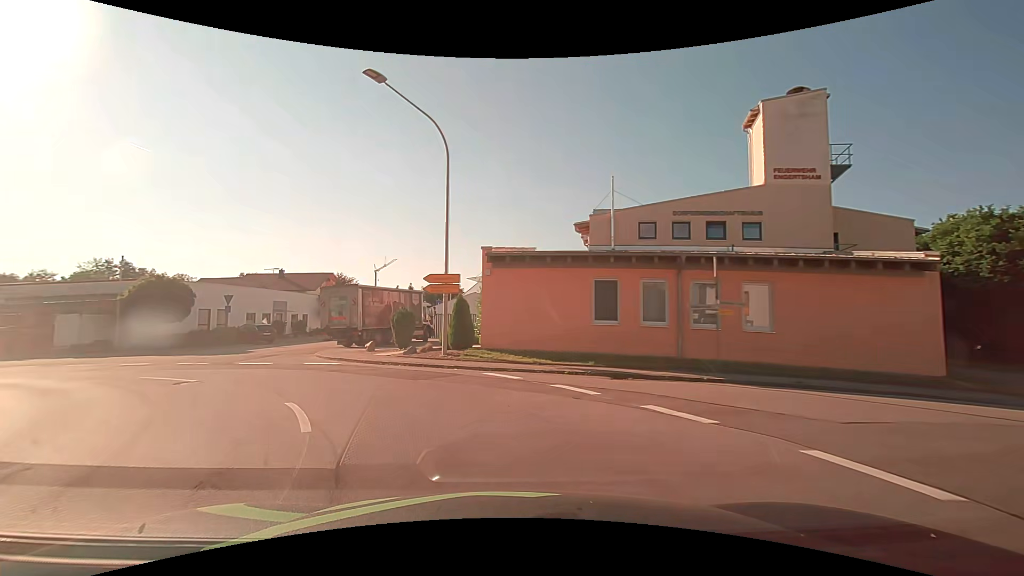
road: tertiary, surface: asphalt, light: Day
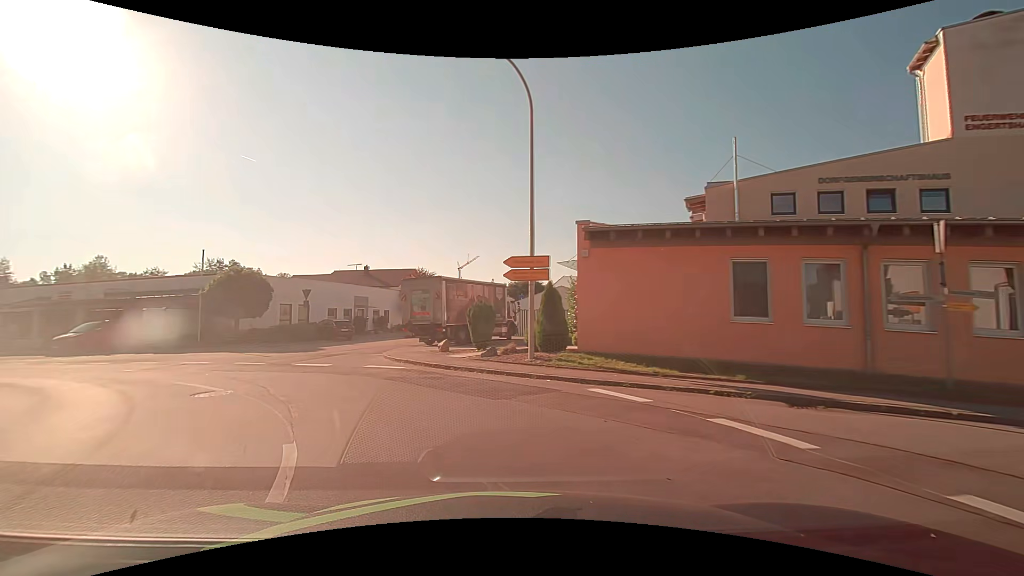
(-0.3, +4.0) m; -9°
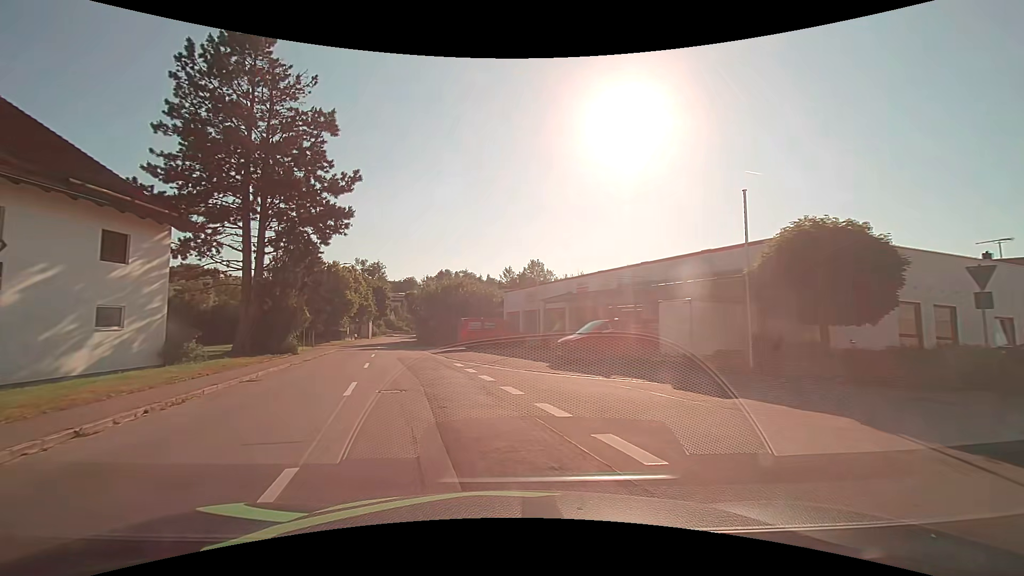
(-9.1, +16.5) m; -55°
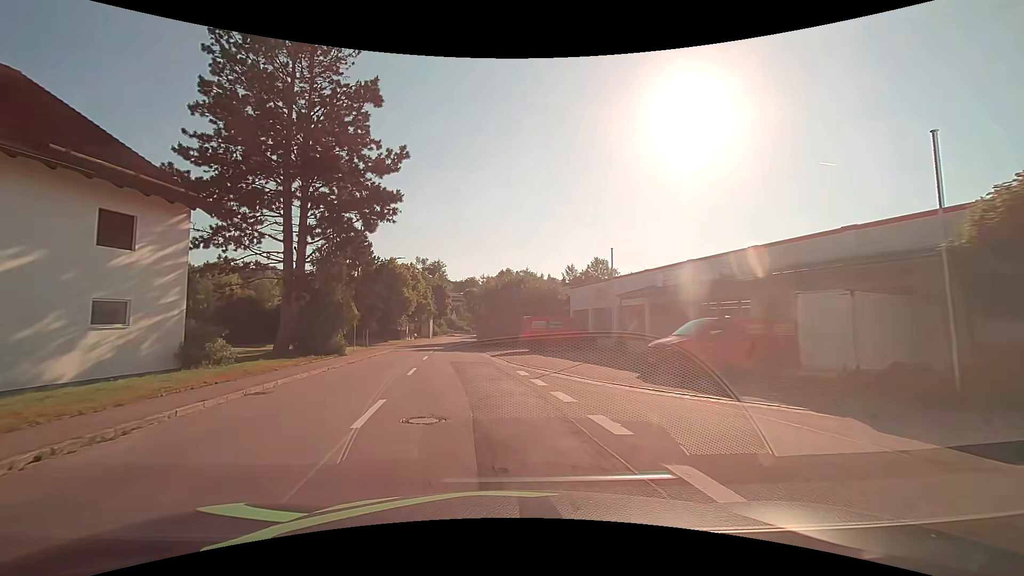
(-0.3, +4.3) m; -7°
(-1, +10) (-2, +20) (-3, +30) (-4, +40) (-5, +50) (-6, +60) (-7, +70) (-8, +80) (-8, +90) (-8, +100) m
